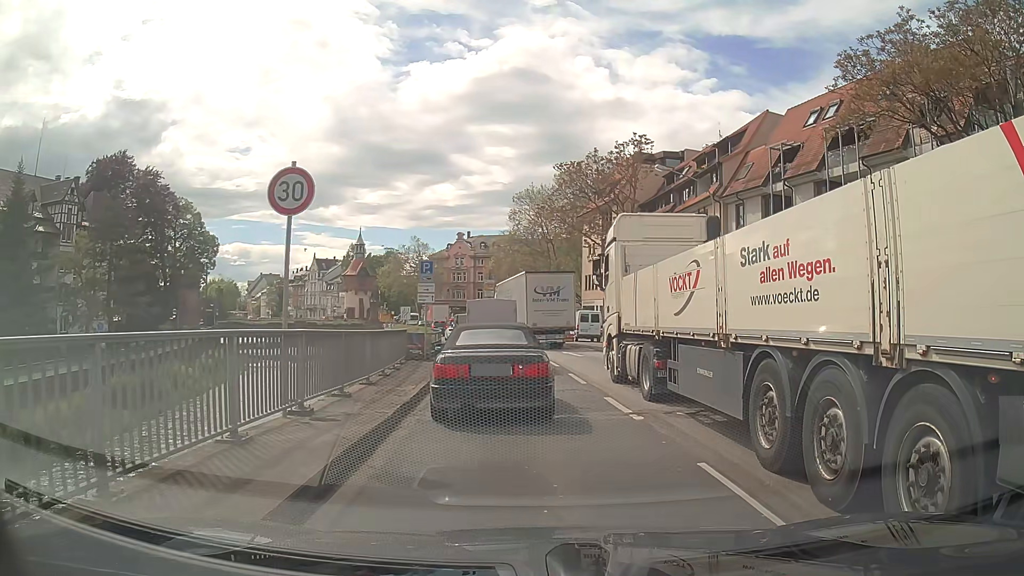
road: primary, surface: asphalt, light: Day
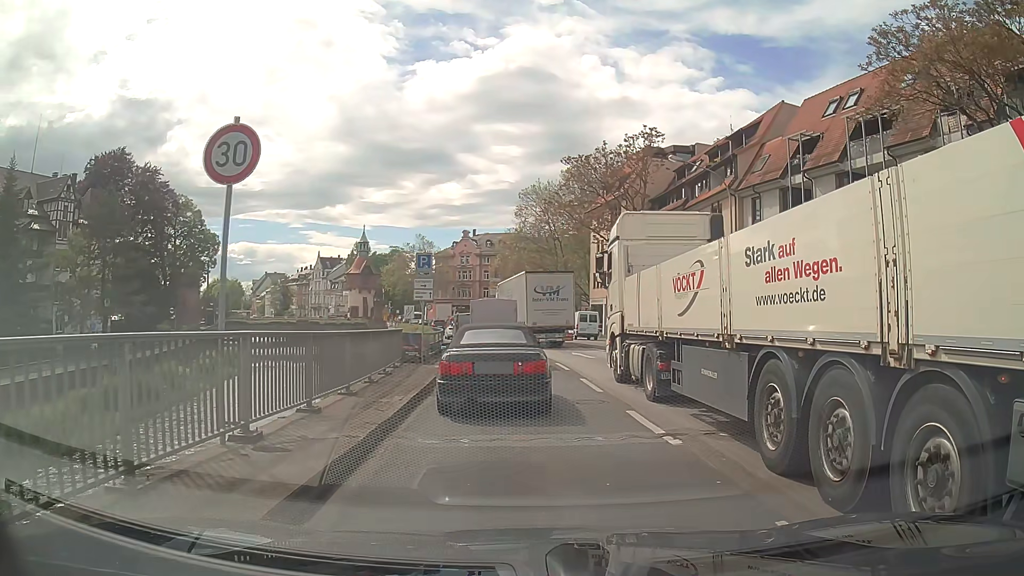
(0.0, +2.0) m; -2°
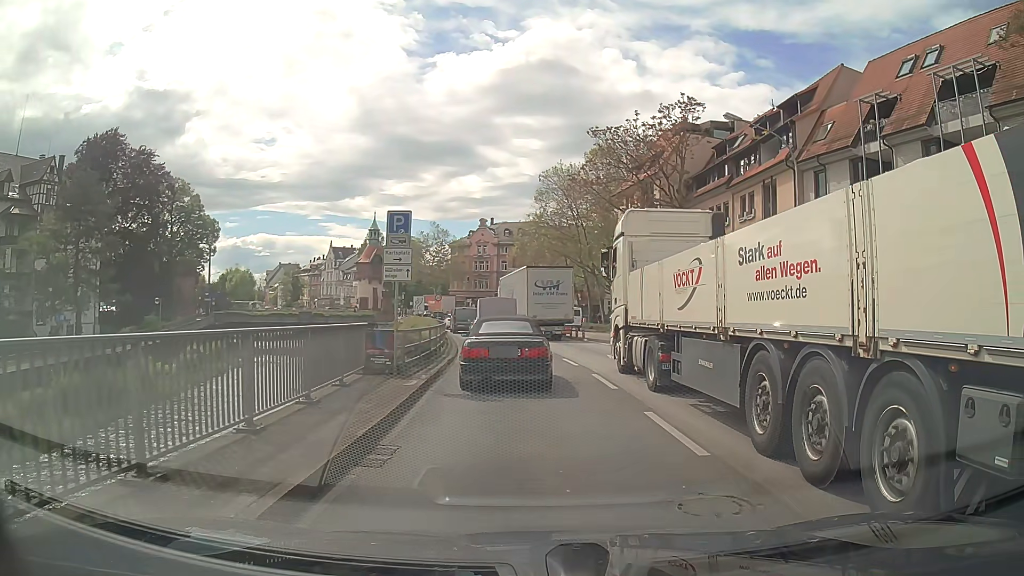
(0.0, +6.8) m; -2°
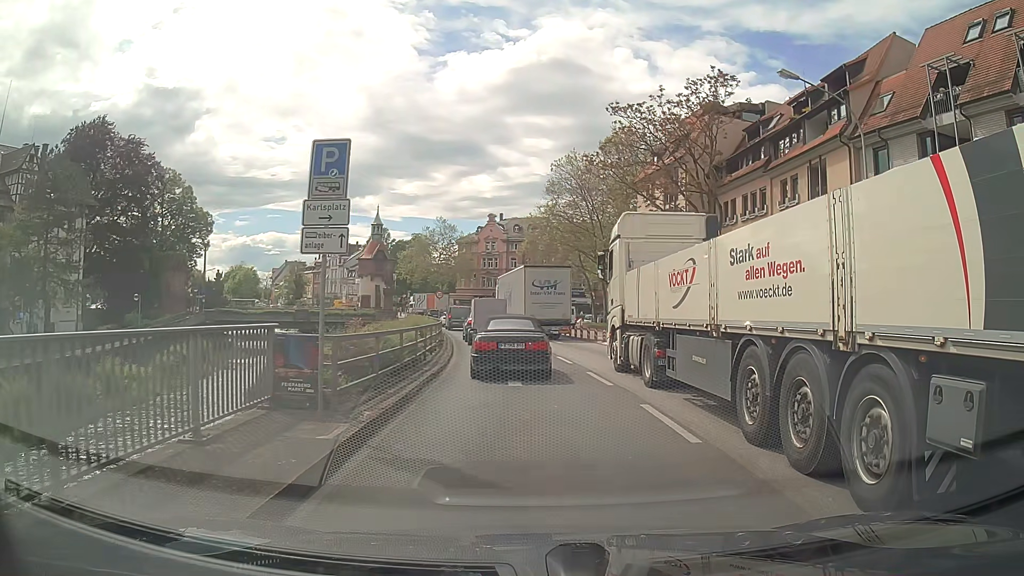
(0.0, +5.6) m; 0°
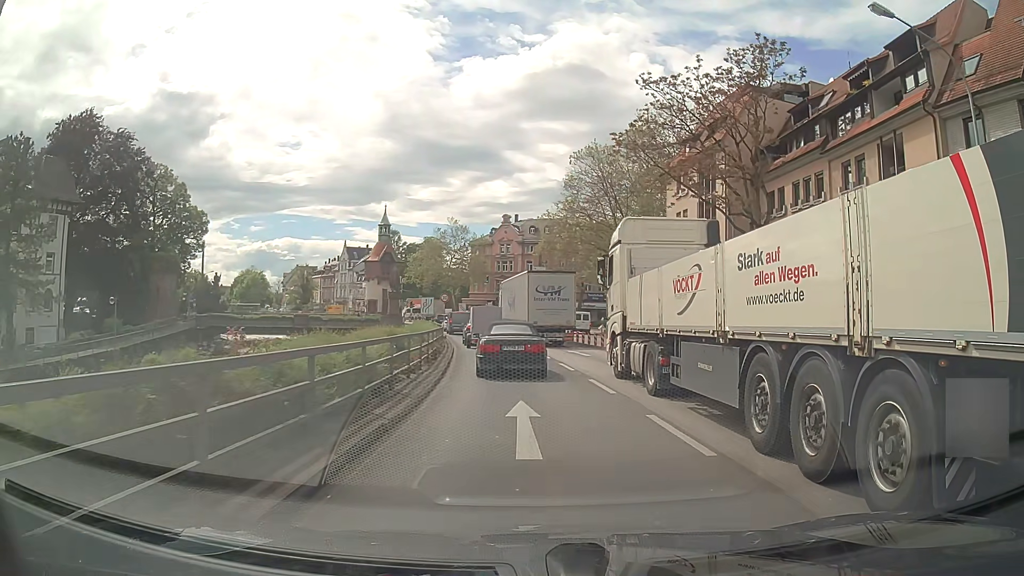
(-0.1, +6.3) m; -2°
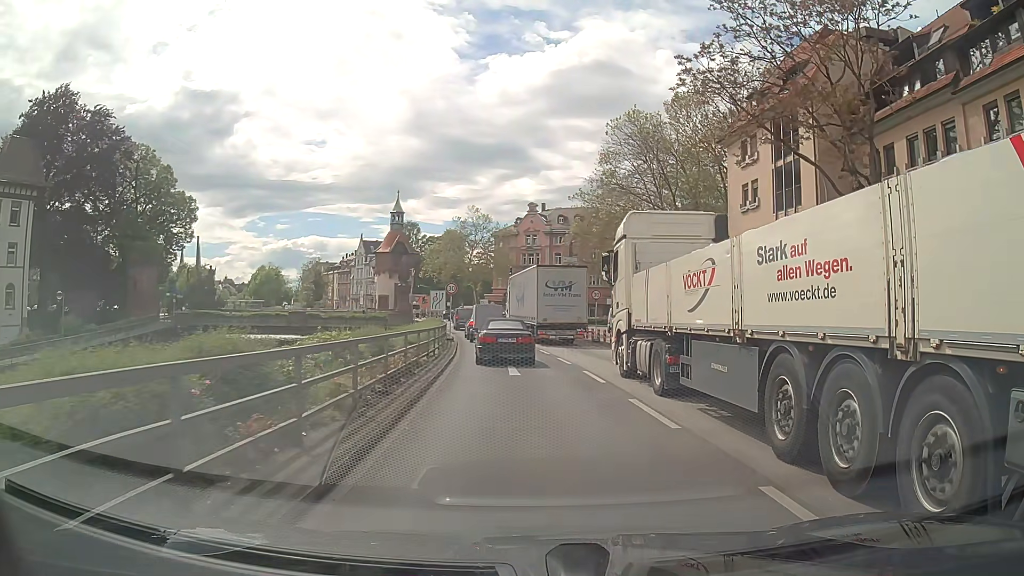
(-0.1, +10.4) m; -2°
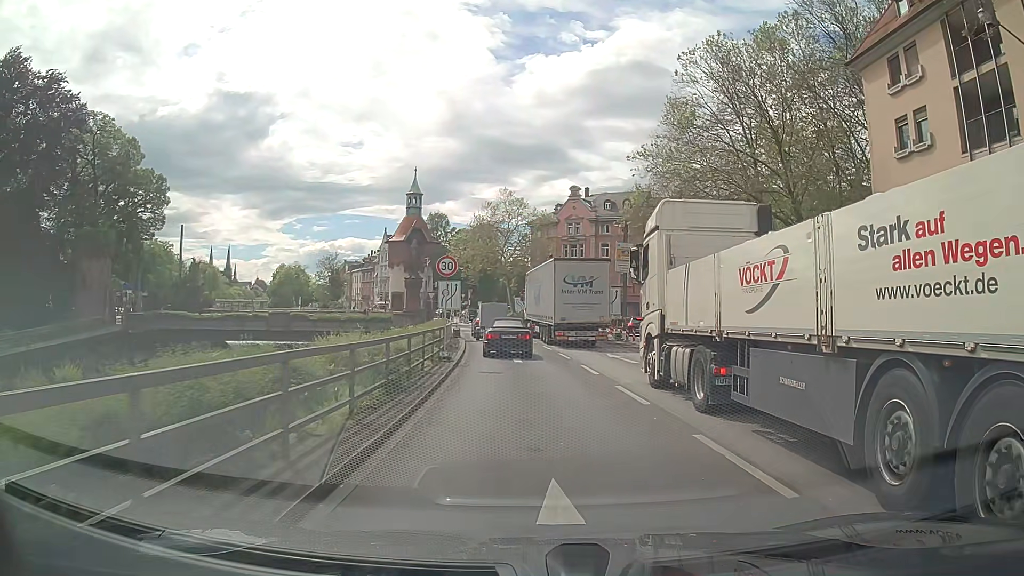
(-0.4, +15.3) m; -3°
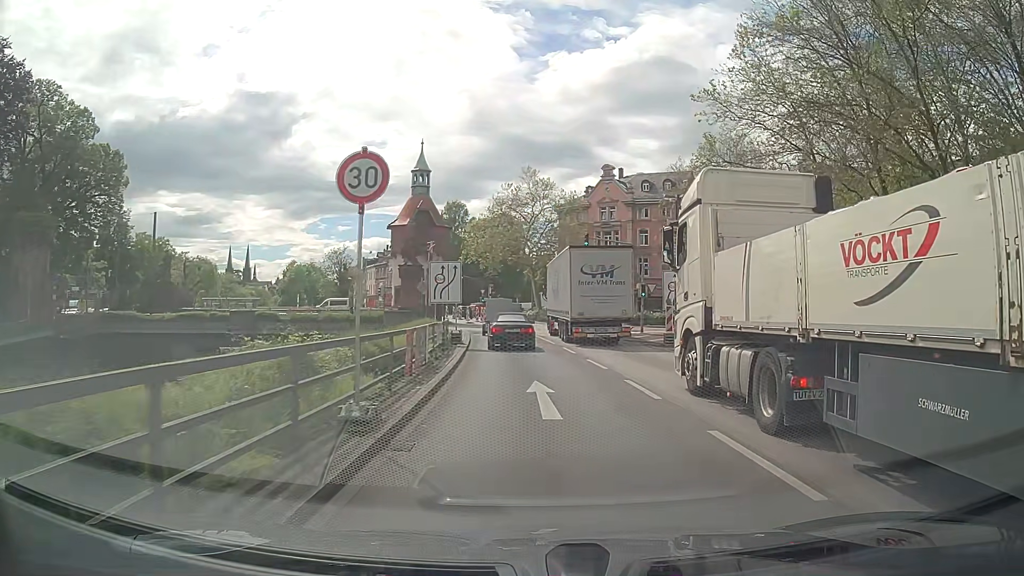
(-0.2, +12.1) m; -3°
(0, +10) (0, +20) (-1, +30) (-1, +40) (-2, +50) (-1, +60) (-2, +70) (-4, +80) (-8, +89) (-13, +98) m
